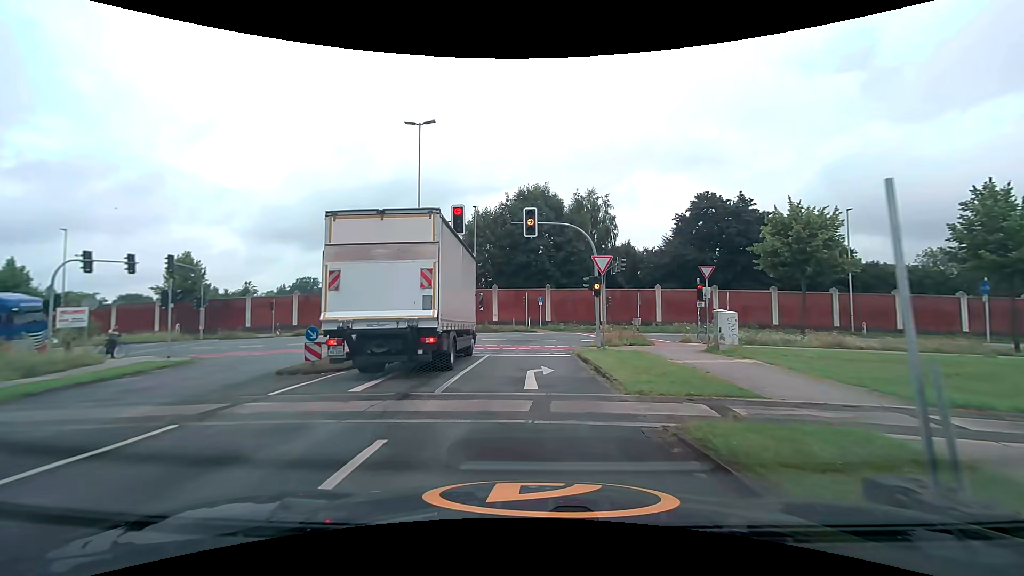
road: unclassified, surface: asphalt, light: Day
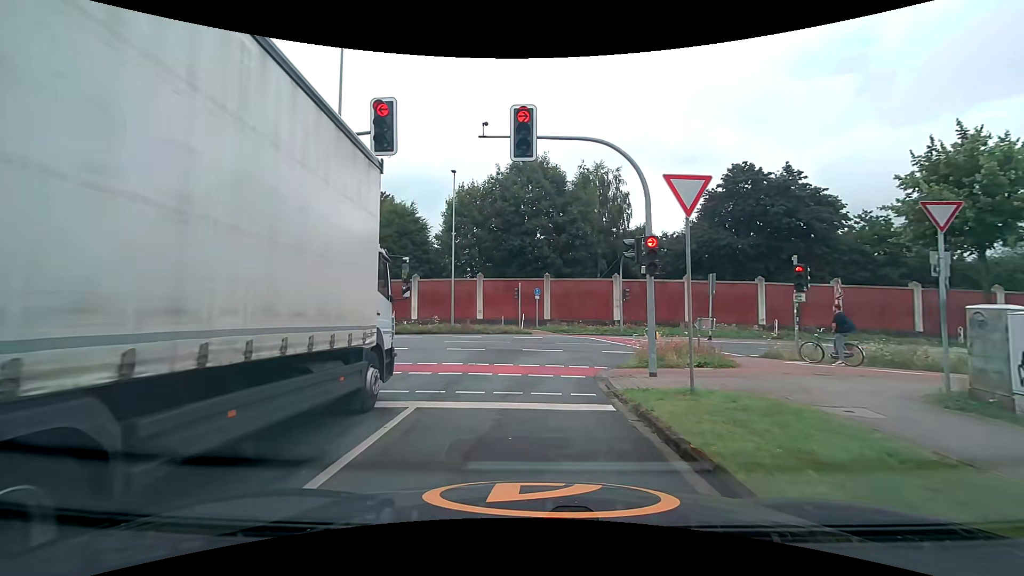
(+0.3, +10.8) m; +2°
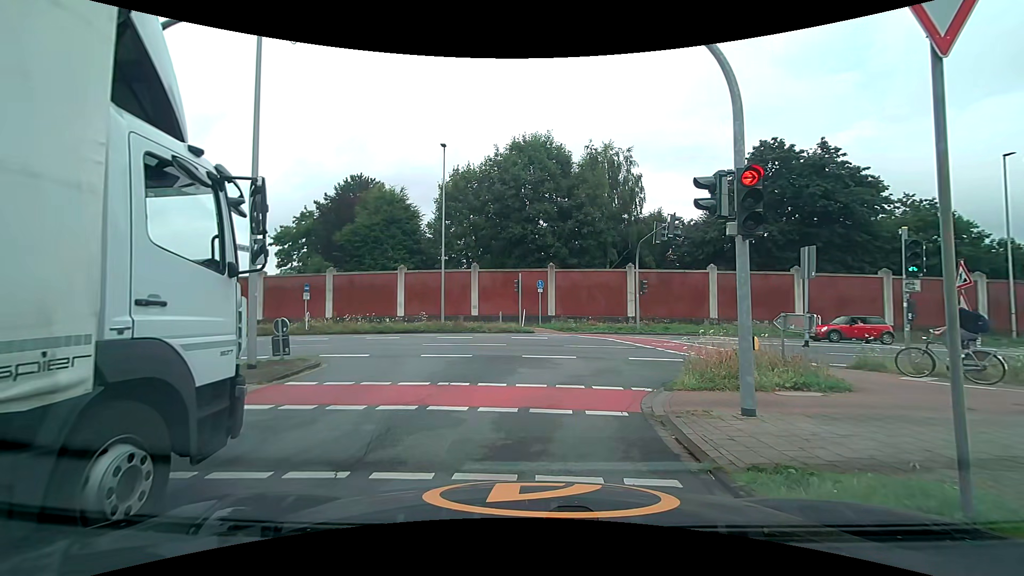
(-0.1, +4.8) m; -1°
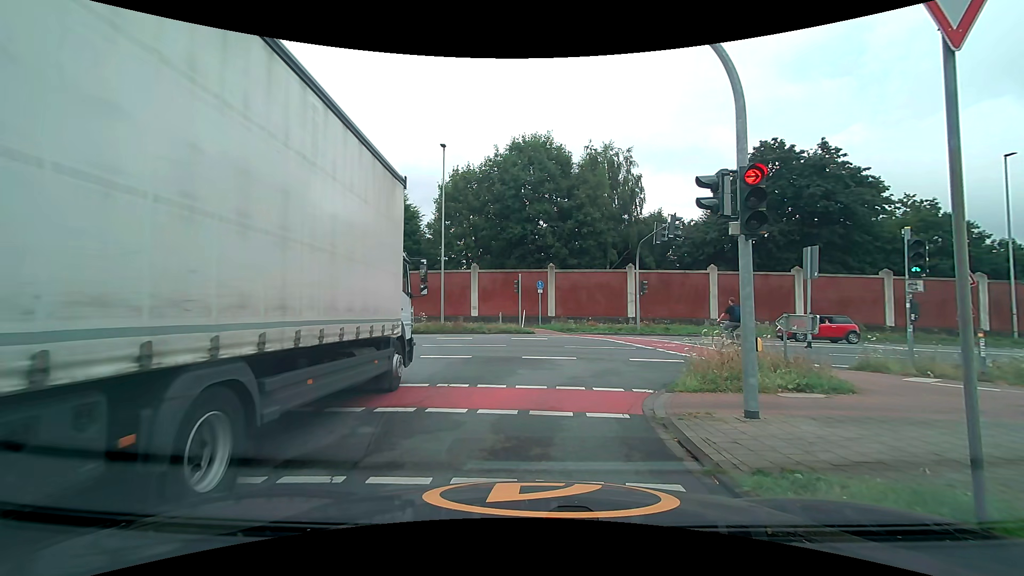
(0.0, +0.2) m; 0°
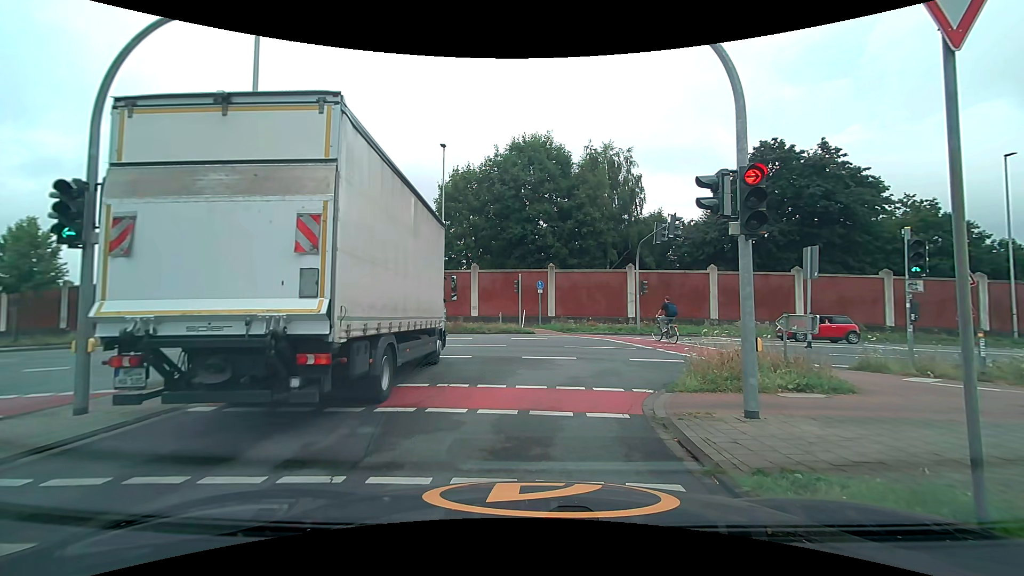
(0.0, 0.0) m; 0°
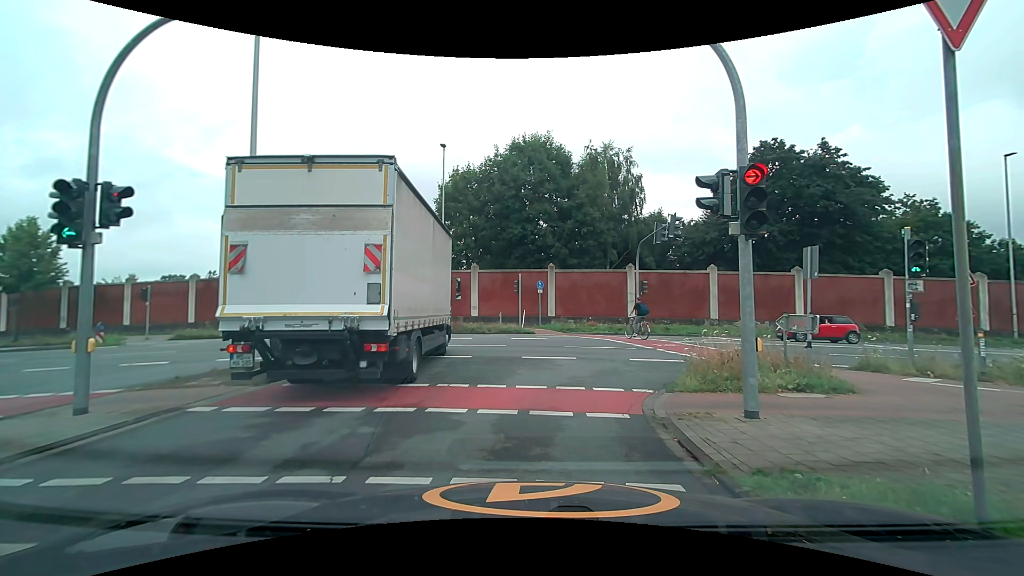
(0.0, 0.0) m; 0°
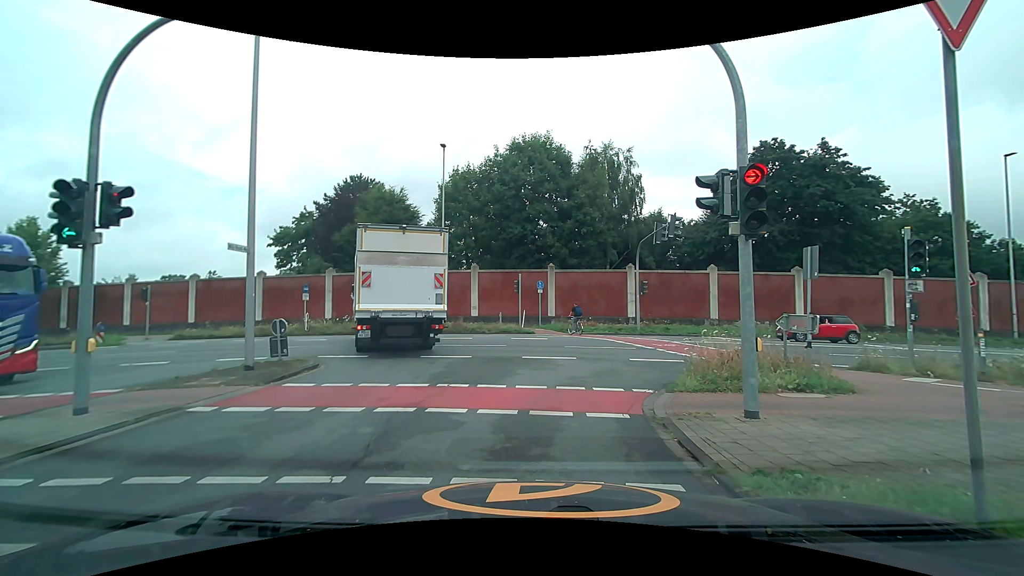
(0.0, 0.0) m; 0°
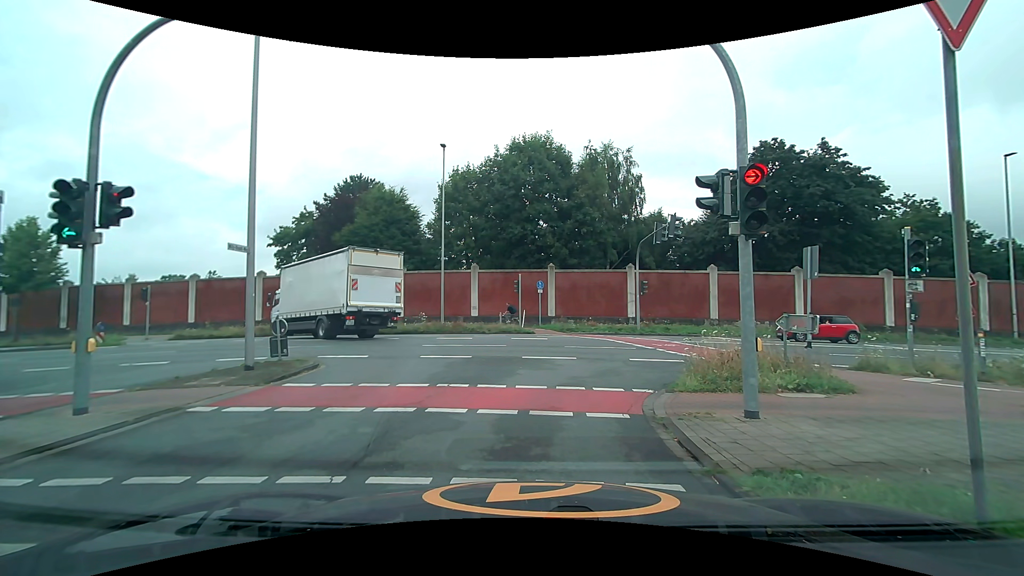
(0.0, 0.0) m; 0°
(0, +10) (+6, +18) (+16, +19) (+26, +19) (+36, +19) (+46, +18) (+56, +18) (+66, +18) (+76, +17) (+86, +17) m
